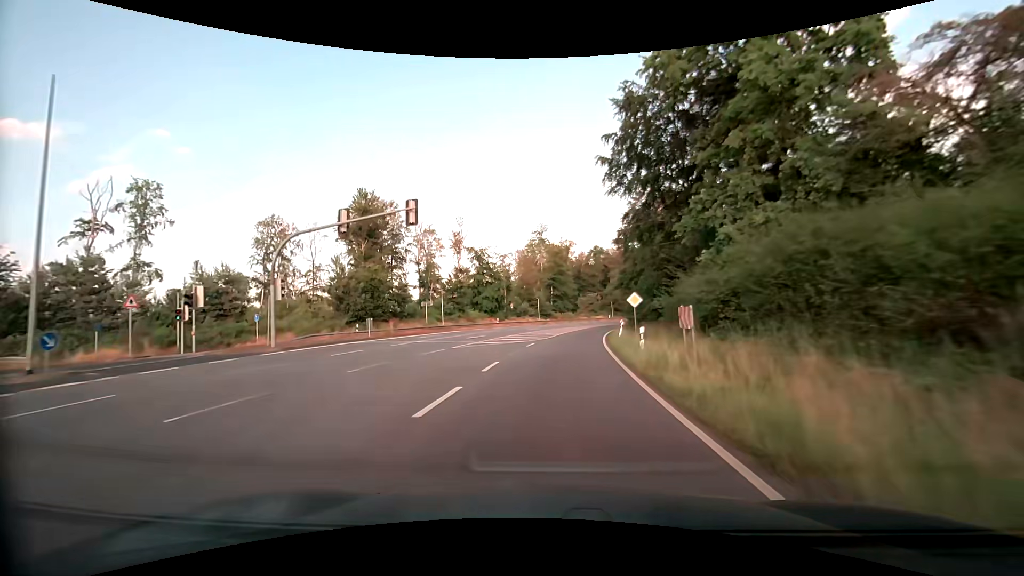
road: primary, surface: asphalt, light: Day
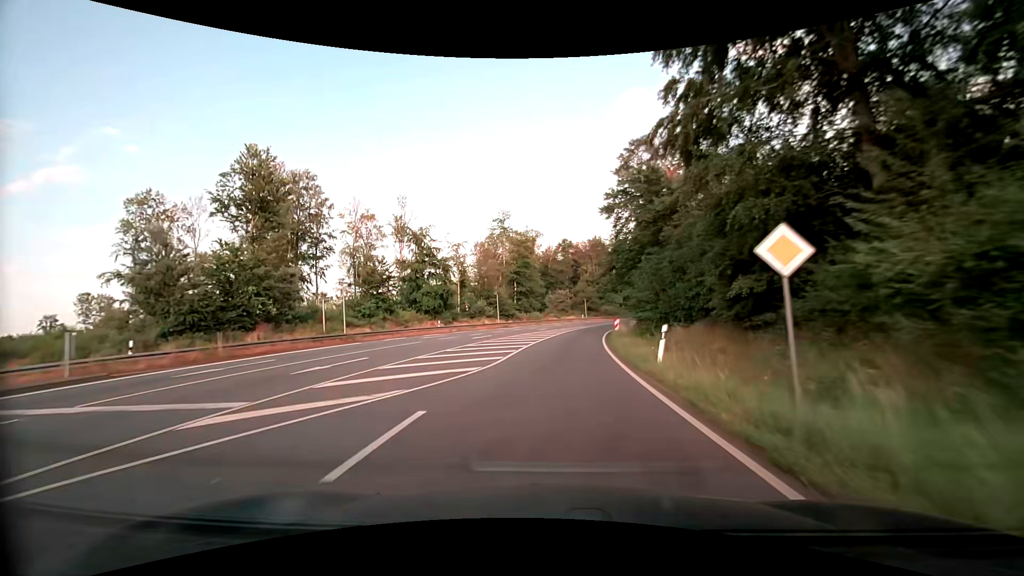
(+0.6, +19.8) m; +4°
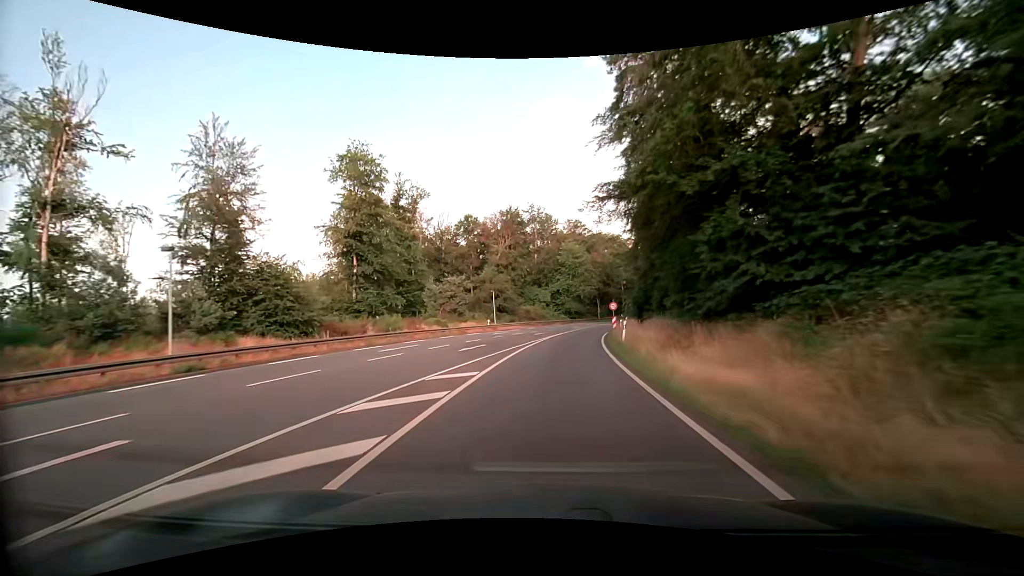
(+4.3, +49.7) m; +10°
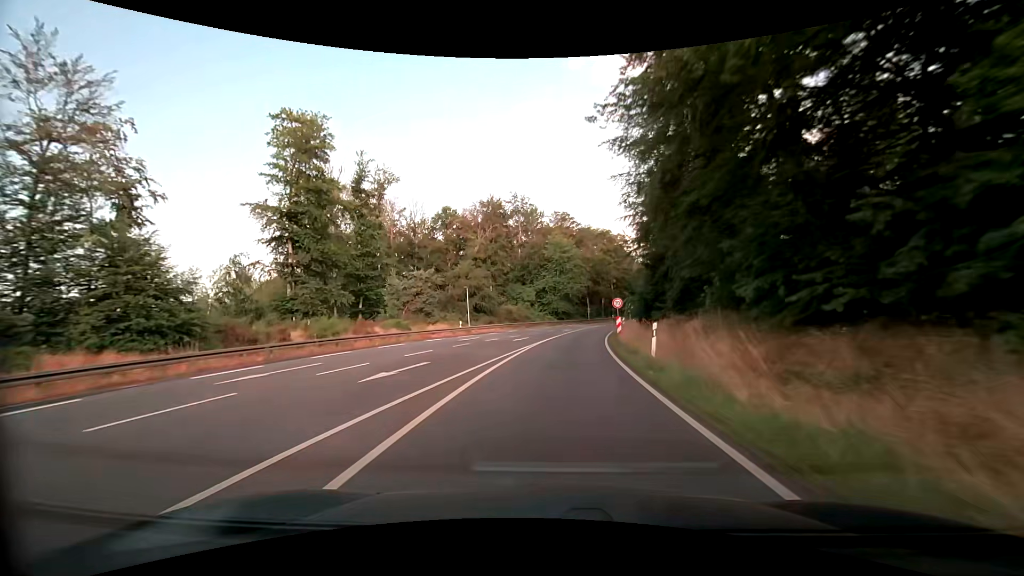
(+0.2, +10.1) m; +2°
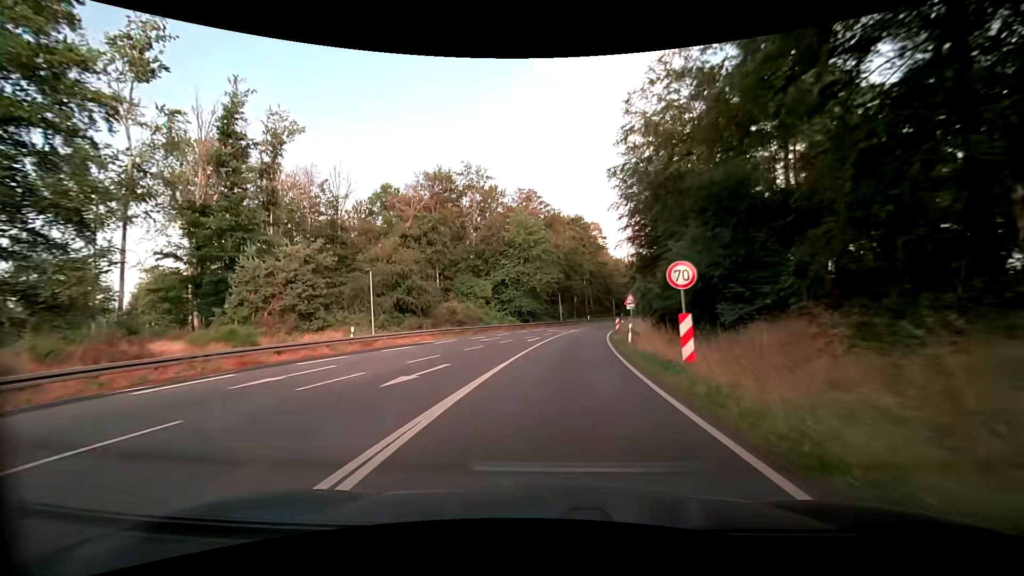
(+0.6, +20.2) m; +4°
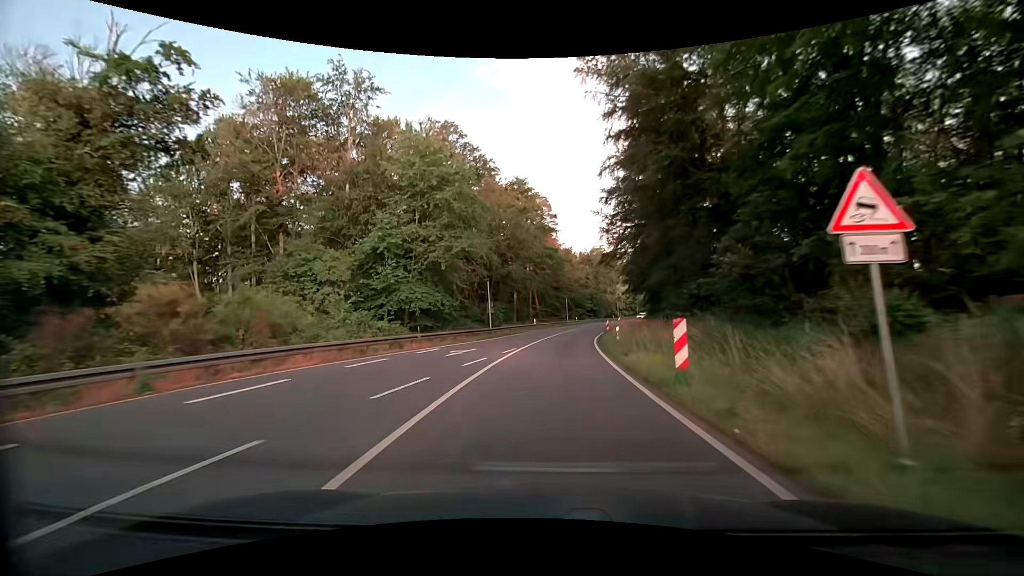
(+1.9, +30.7) m; +7°
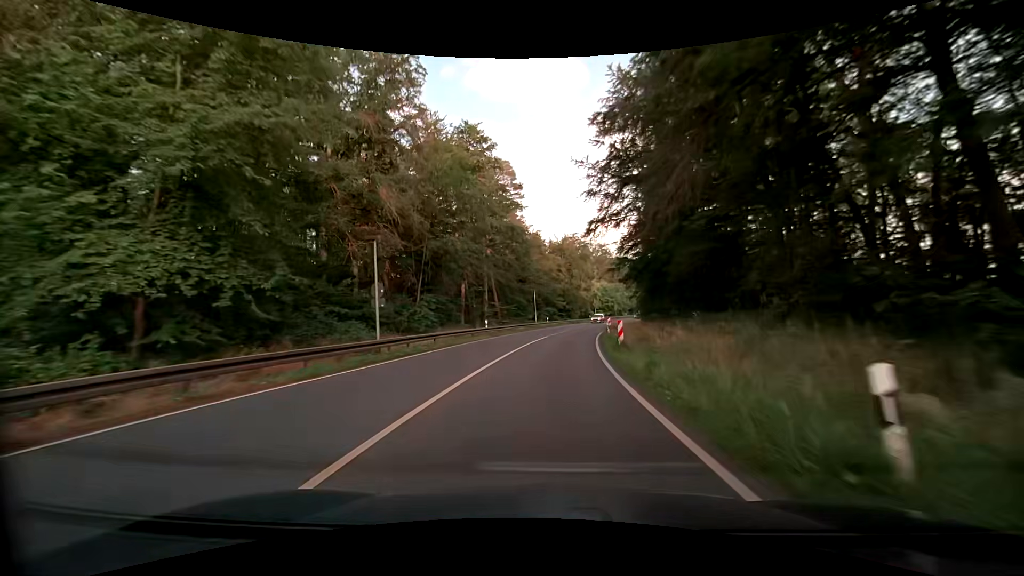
(+0.7, +21.2) m; +4°
(0, +10) (+1, +20) (+1, +30) (+2, +40) (+4, +50) (+6, +60) (+8, +69) (+10, +79) (+13, +89) (+16, +98) m
